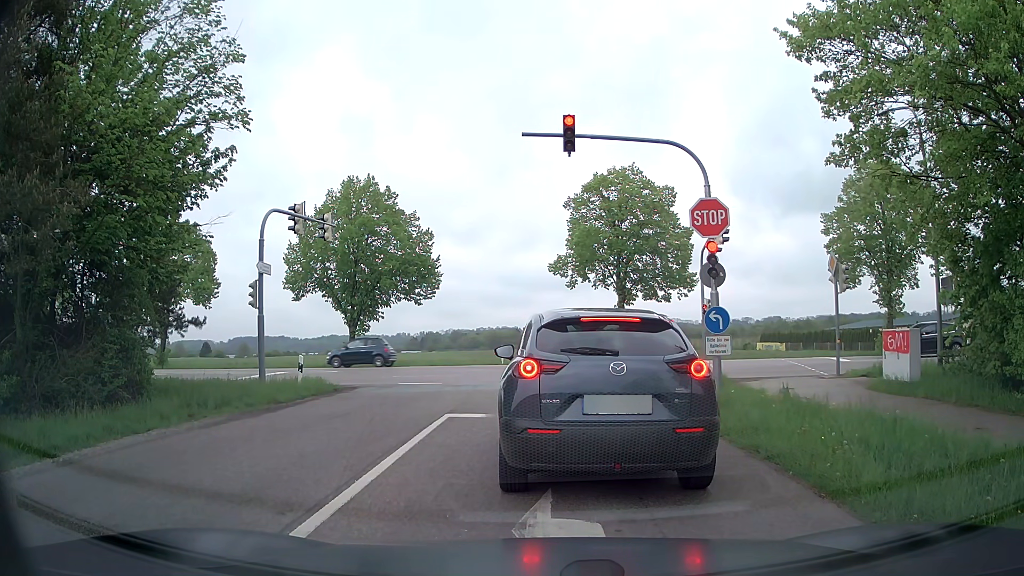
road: tertiary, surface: asphalt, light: Day
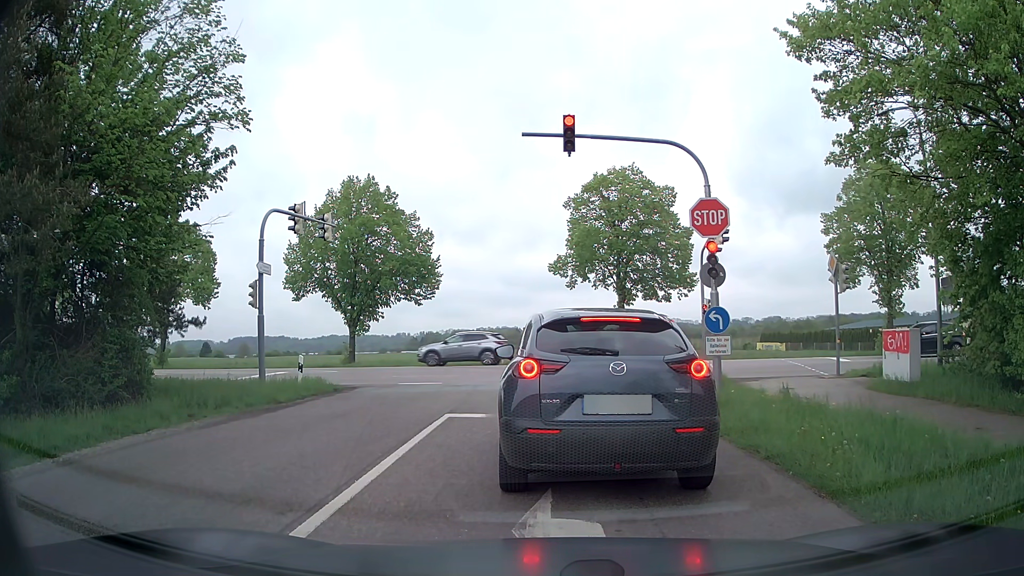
(0.0, 0.0) m; 0°
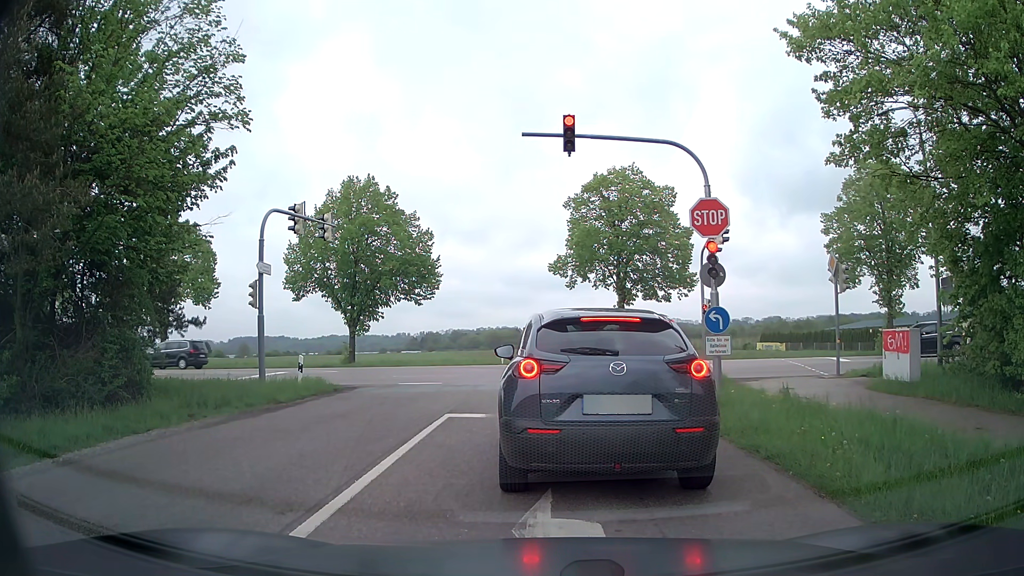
(0.0, 0.0) m; 0°
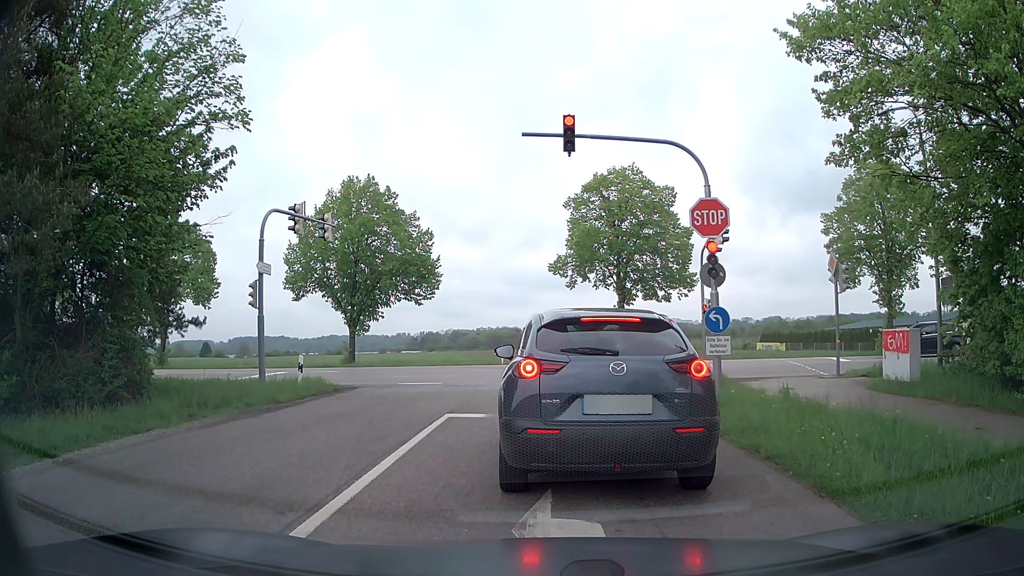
(0.0, 0.0) m; 0°
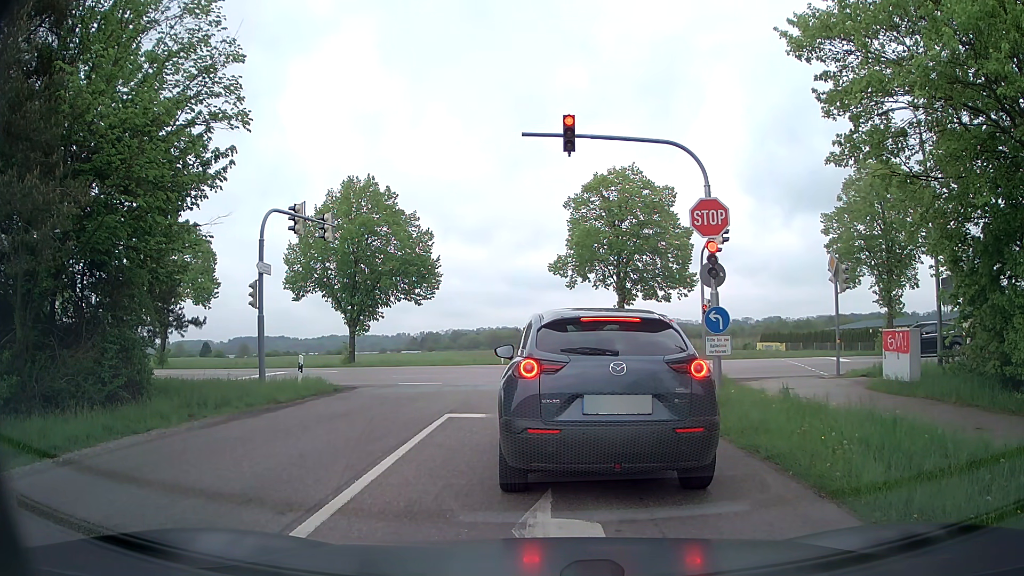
(0.0, 0.0) m; 0°
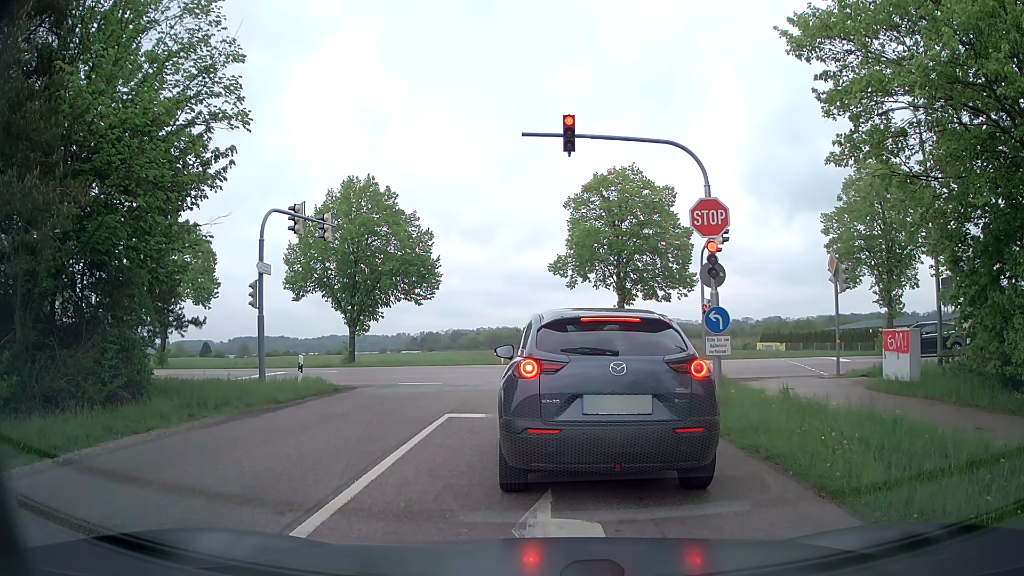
(0.0, 0.0) m; 0°
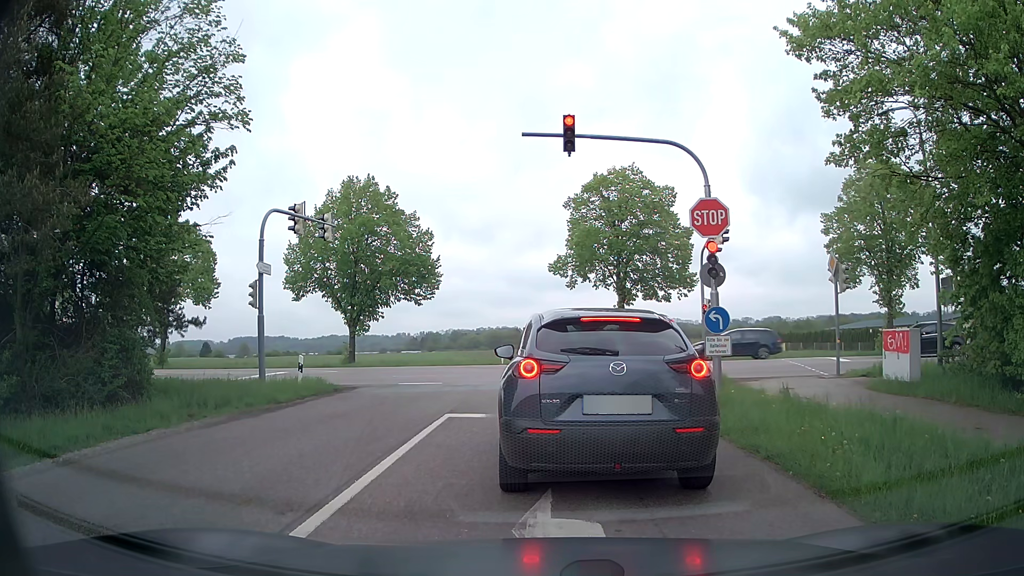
(0.0, 0.0) m; 0°
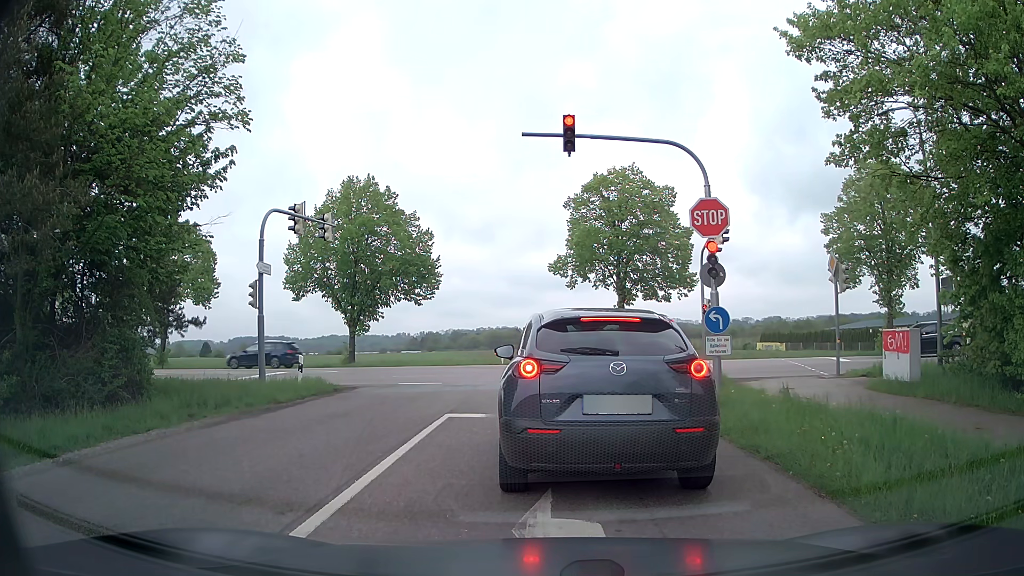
(0.0, 0.0) m; 0°
(0, +10) (0, +20) (-3, +29) (-11, +35) (-21, +38) (-31, +39) (-41, +40) (-51, +41) (-61, +42) (-70, +44) m
